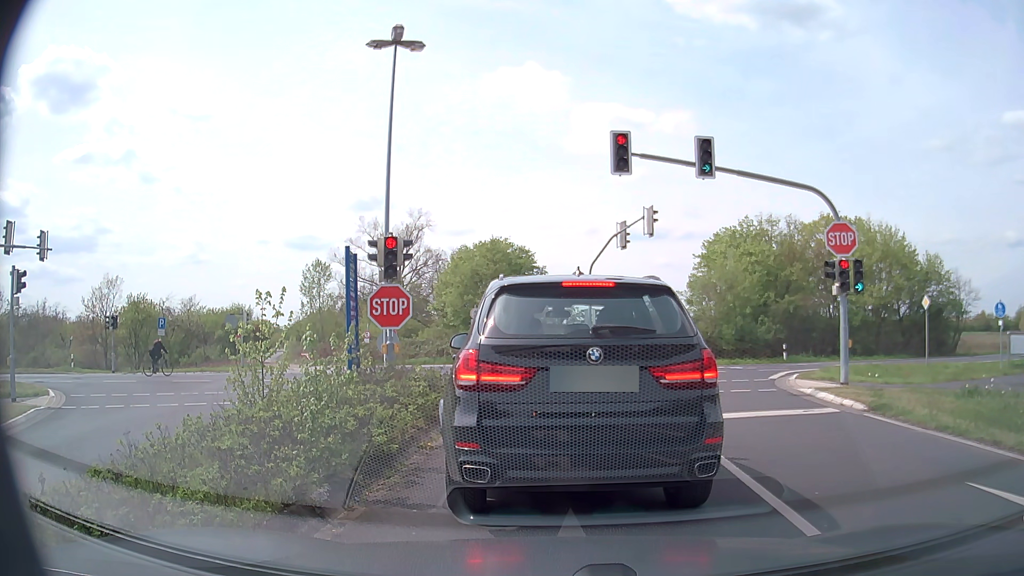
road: unclassified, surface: asphalt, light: Day
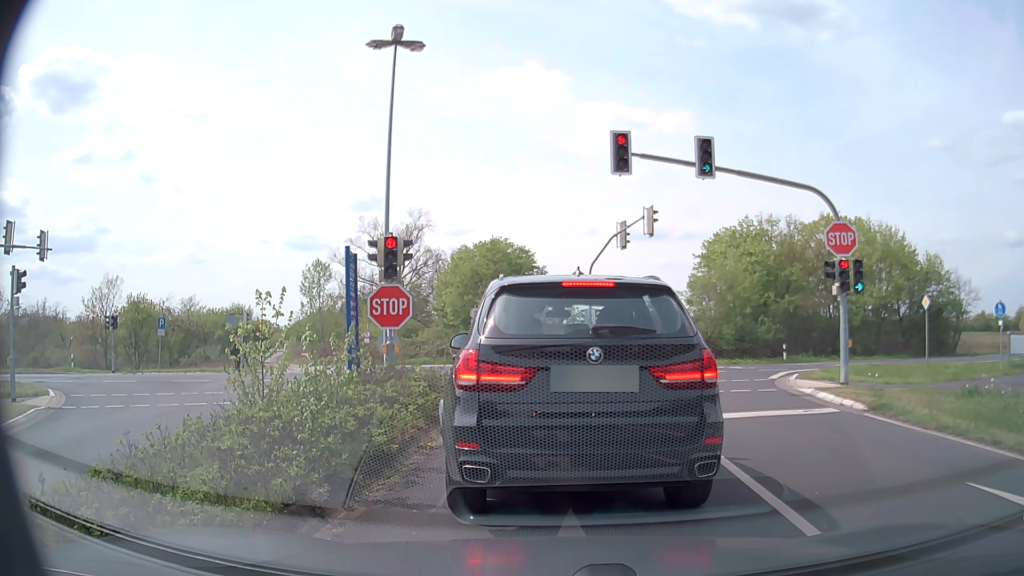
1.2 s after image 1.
(0.0, 0.0) m; 0°
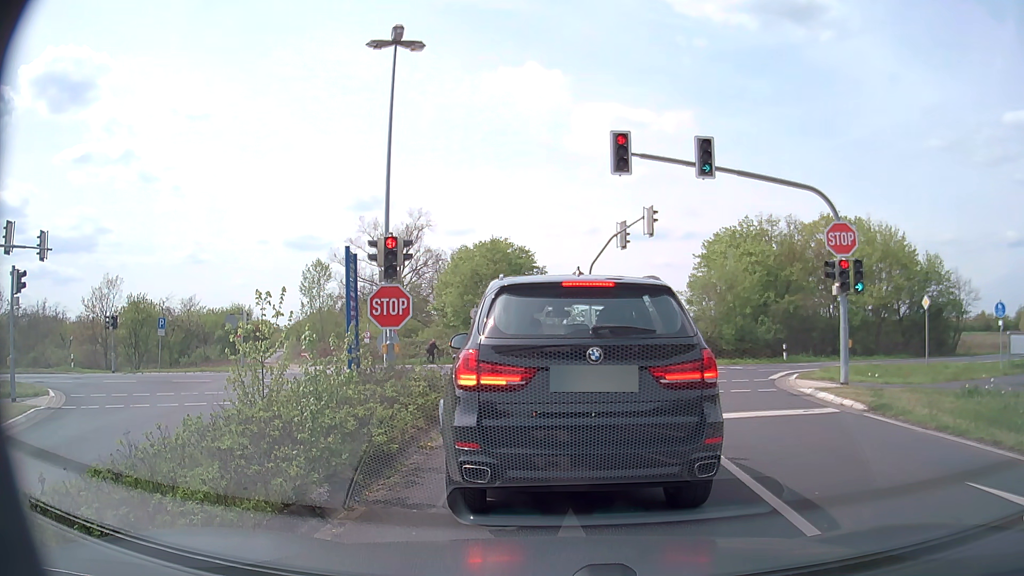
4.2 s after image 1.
(0.0, 0.0) m; 0°
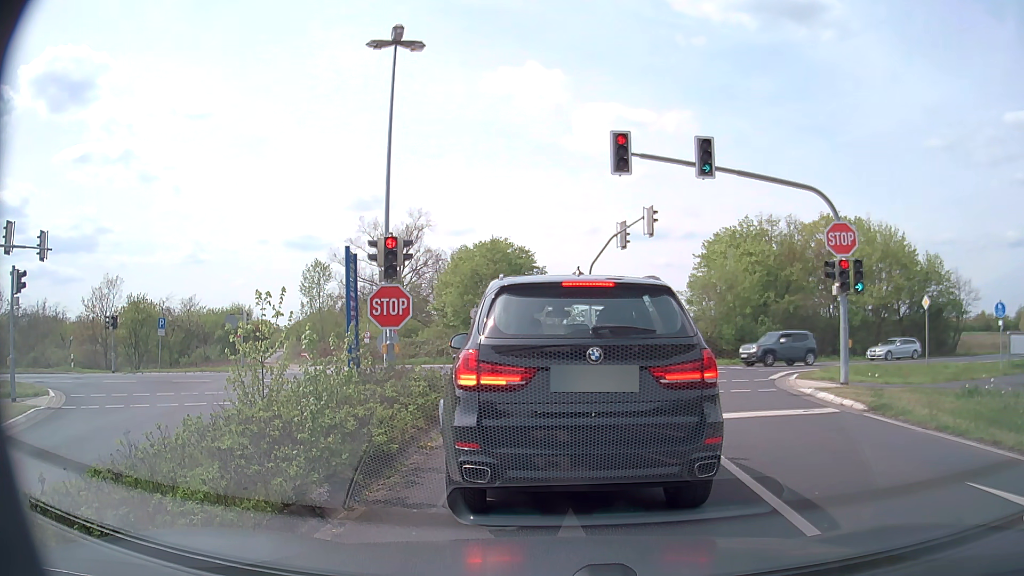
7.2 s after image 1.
(0.0, 0.0) m; 0°
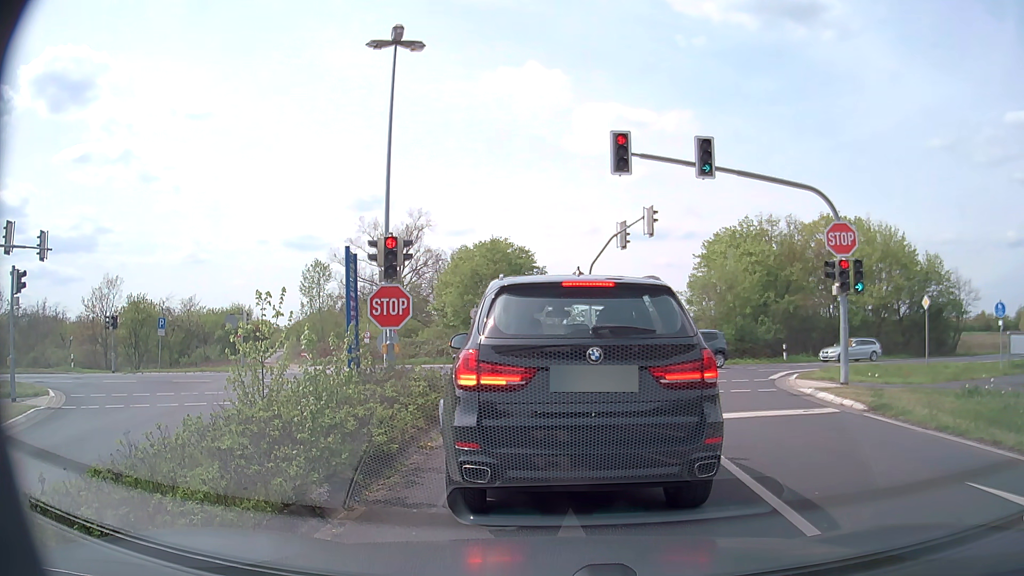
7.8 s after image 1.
(0.0, 0.0) m; 0°
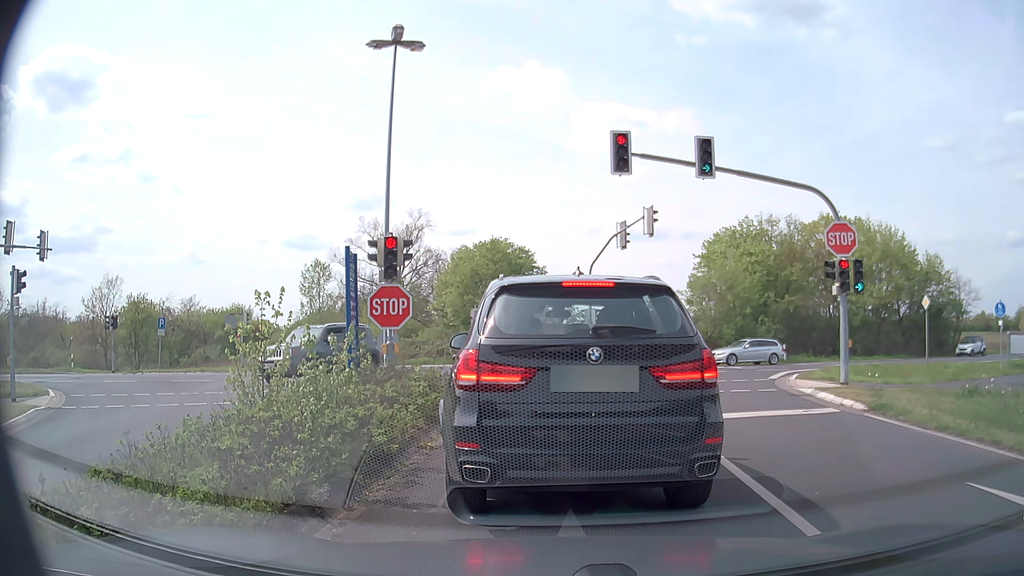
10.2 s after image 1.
(0.0, 0.0) m; 0°
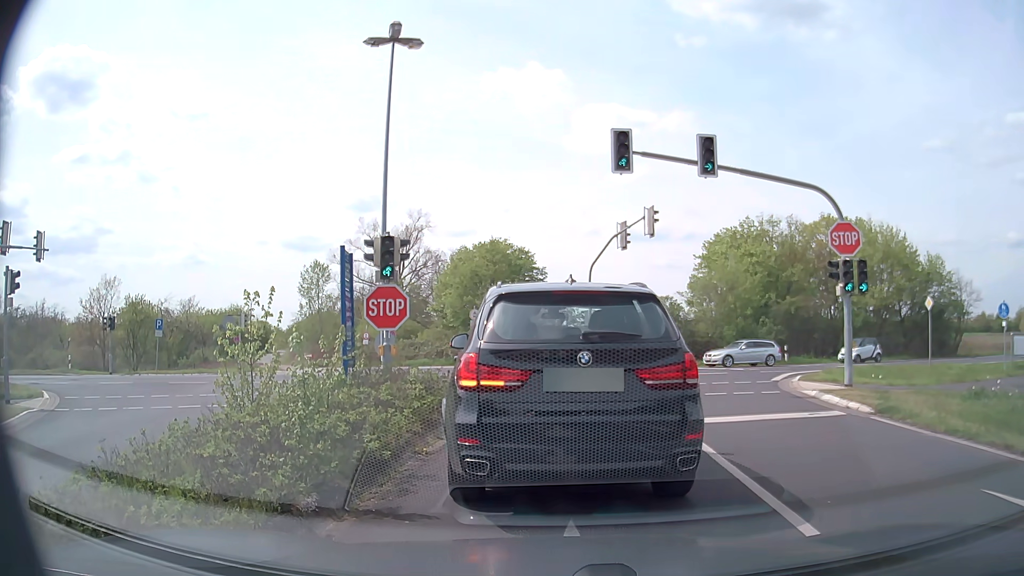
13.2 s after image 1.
(0.0, +0.3) m; 0°
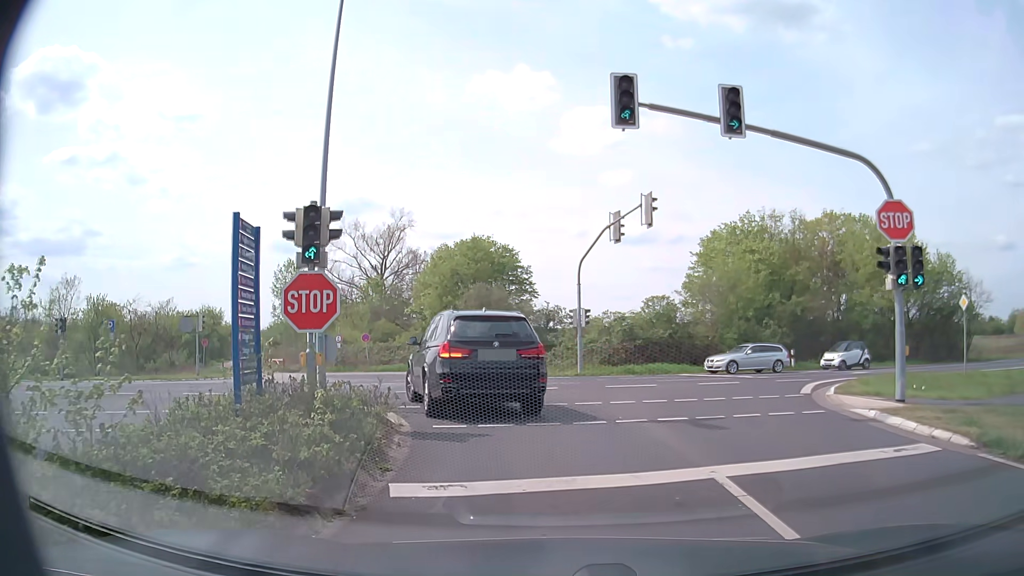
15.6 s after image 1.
(+0.1, +3.8) m; +2°
(0, +10) (-4, +19) (-12, +25) (-21, +25) (-31, +22) (-41, +19) (-50, +17) (-60, +15) (-70, +12) (-80, +10) m
